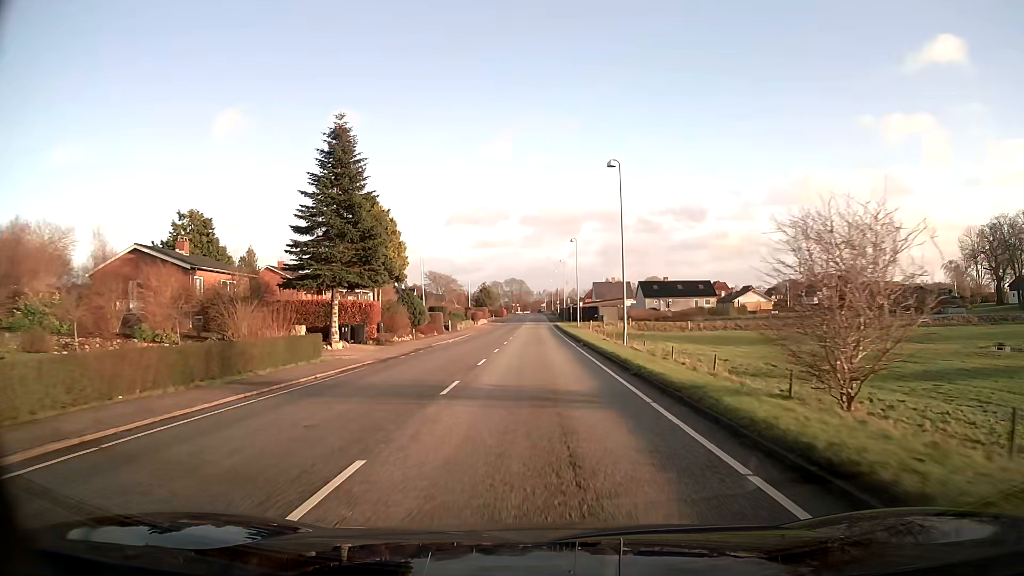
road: secondary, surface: asphalt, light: Day
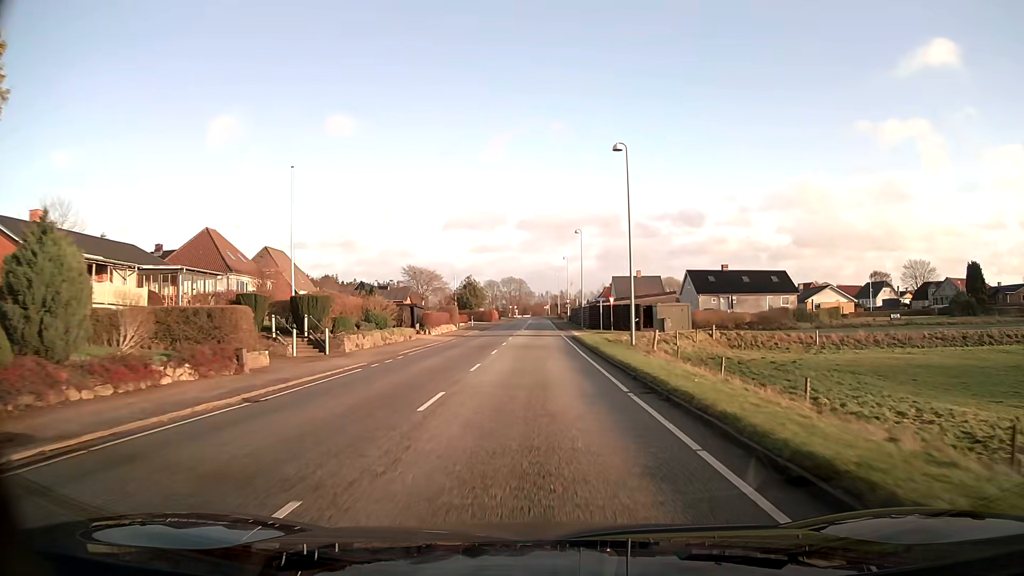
(0.0, +39.7) m; 0°
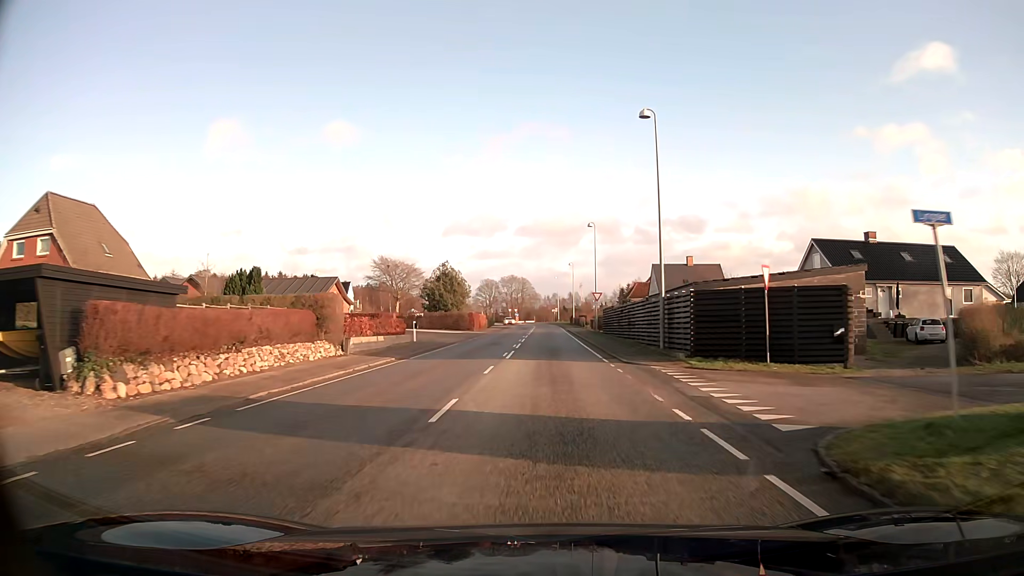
(-0.4, +39.2) m; -1°
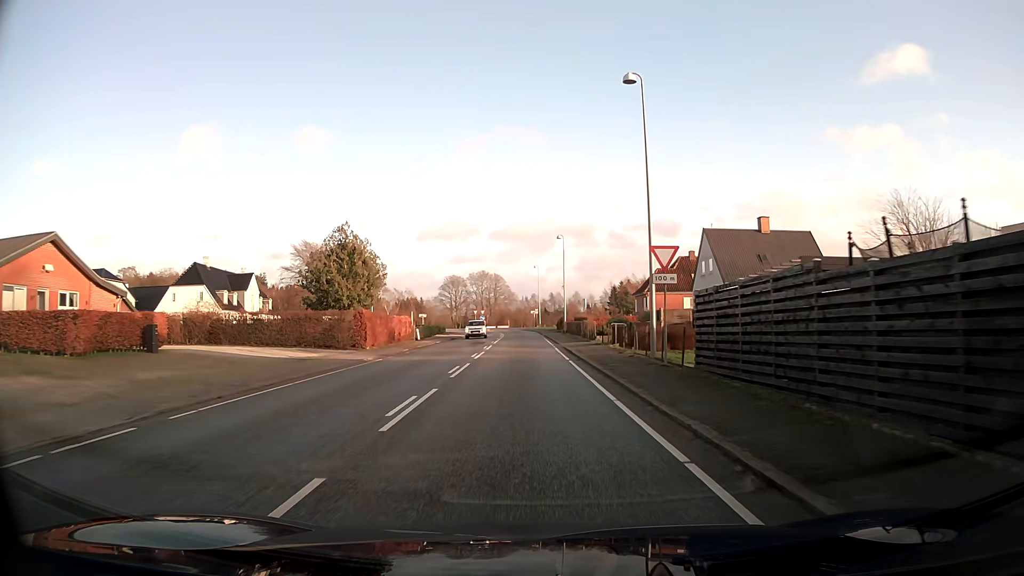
(+0.7, +37.2) m; +2°
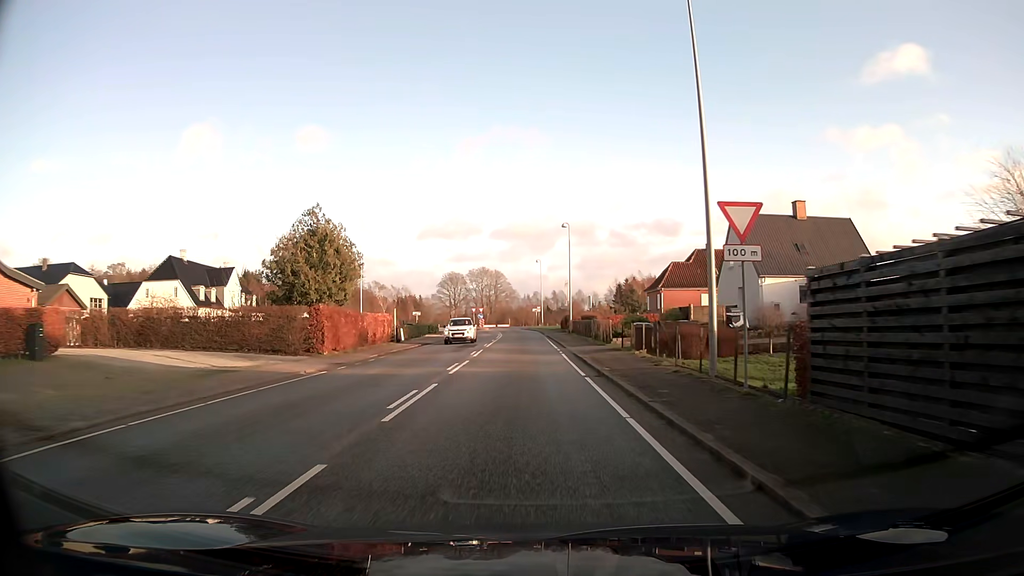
(0.0, +7.1) m; 0°
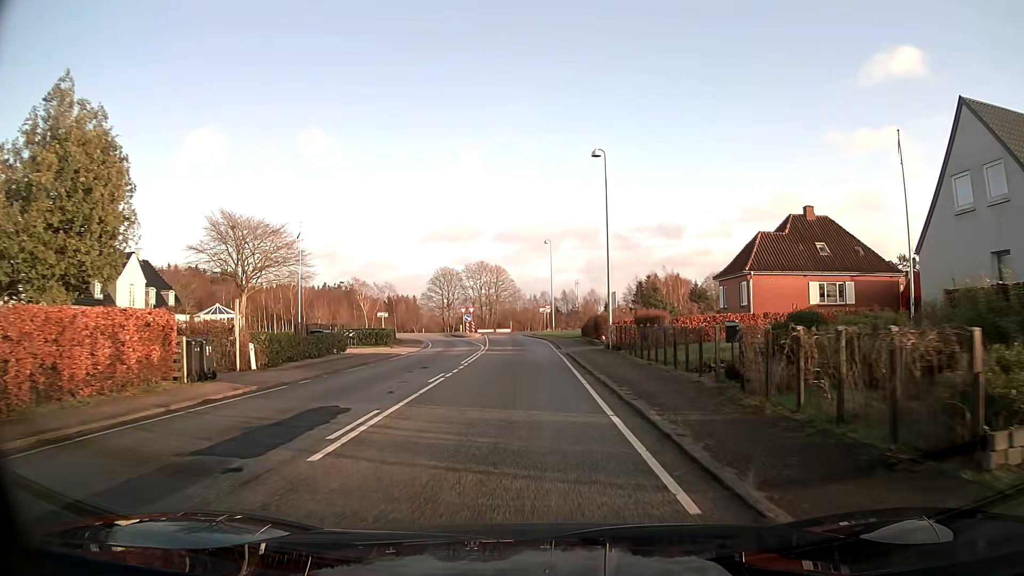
(-0.1, +25.7) m; -1°
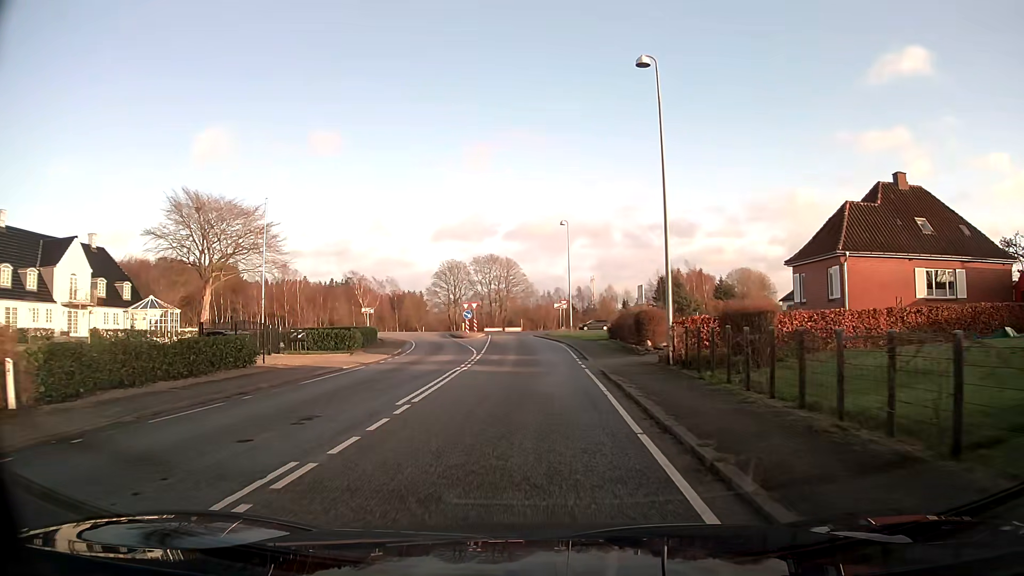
(0.0, +11.6) m; -1°
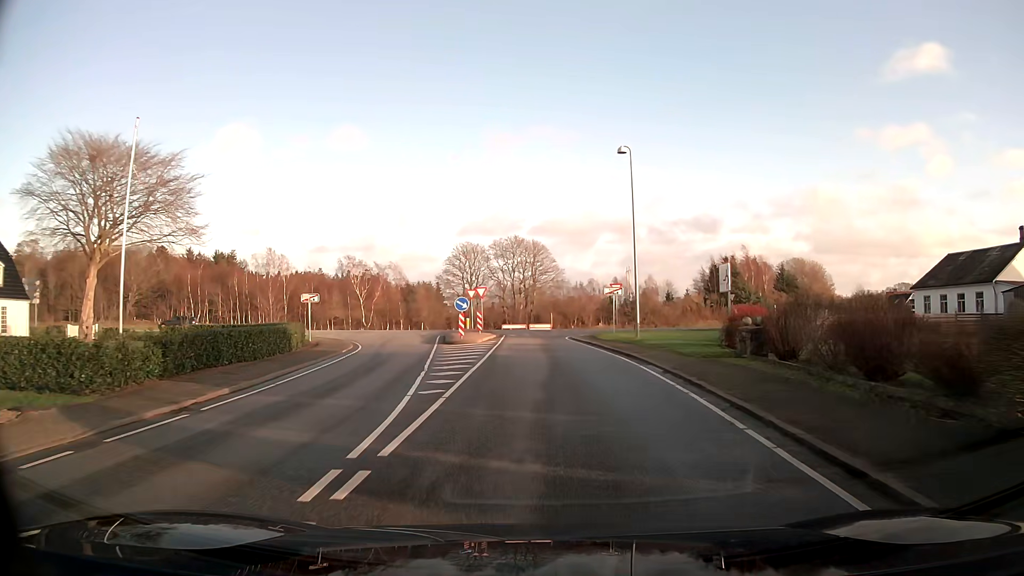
(-0.7, +22.8) m; -2°
(0, +10) (0, +20) (-1, +30) (0, +40) (+3, +49) (+10, +56) (+19, +60) (+29, +62) (+39, +64) (+49, +65) m
